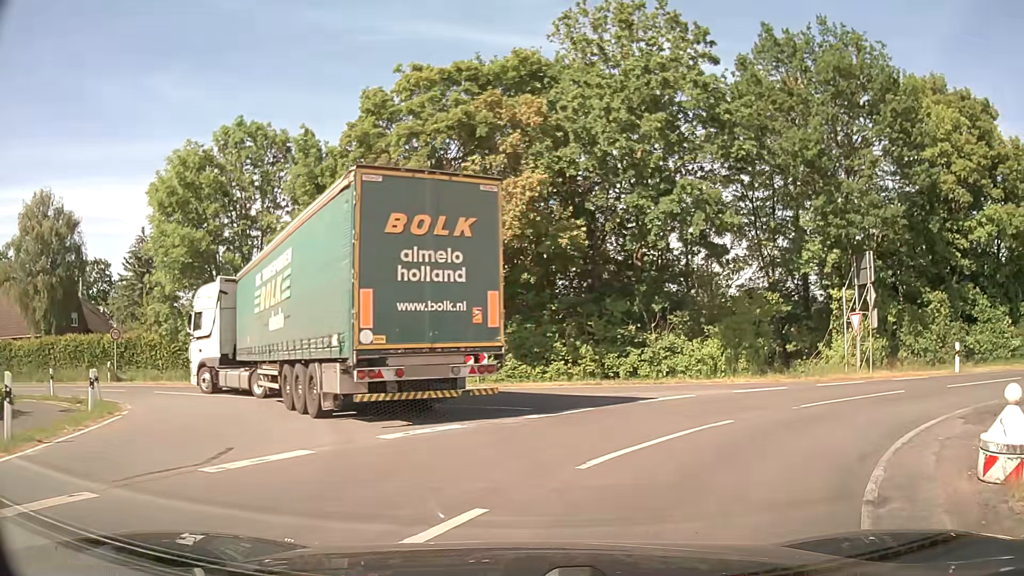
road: secondary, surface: asphalt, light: Day
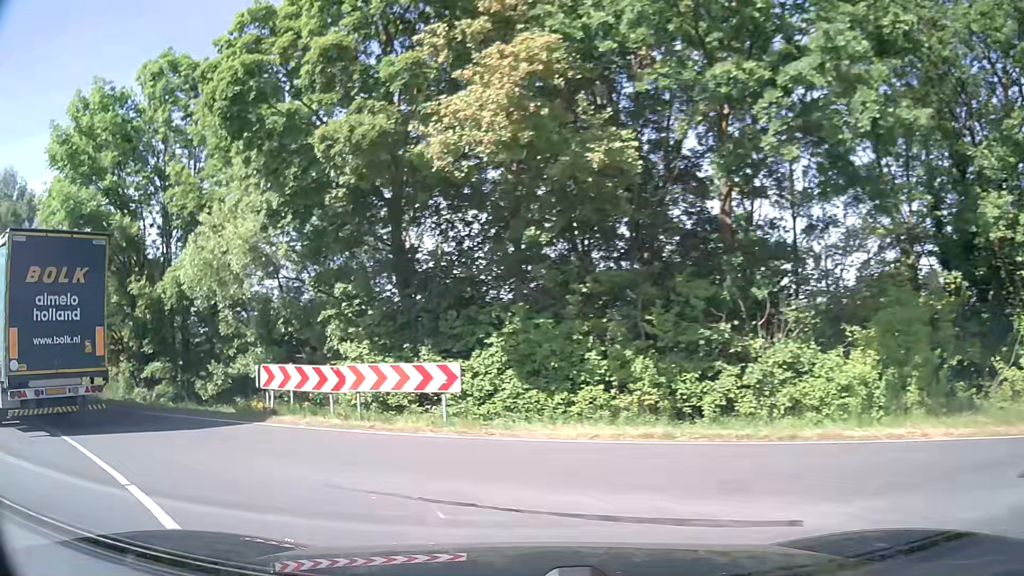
(+0.8, +10.7) m; -6°
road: tertiary
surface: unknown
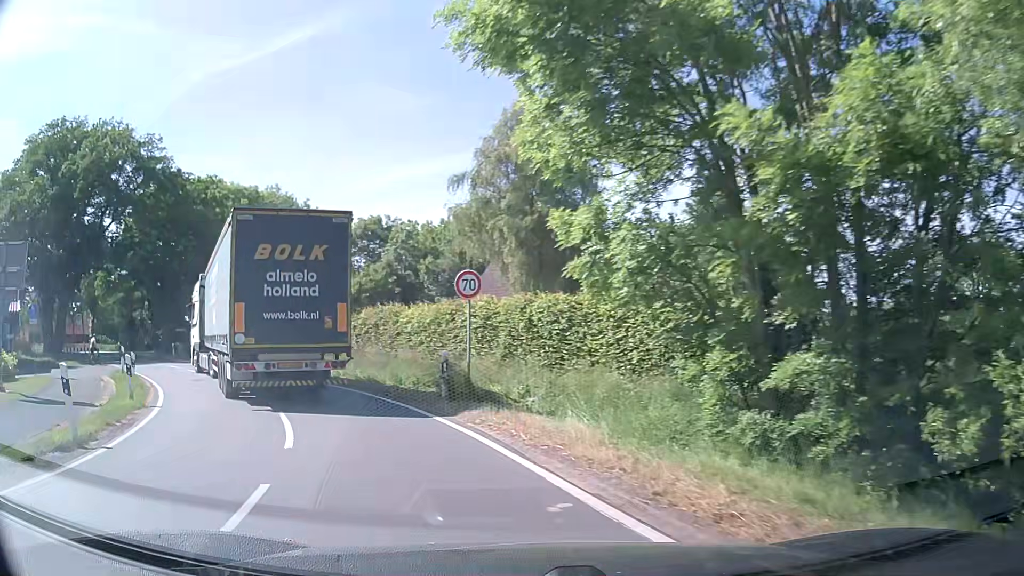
(-6.7, +12.8) m; -51°
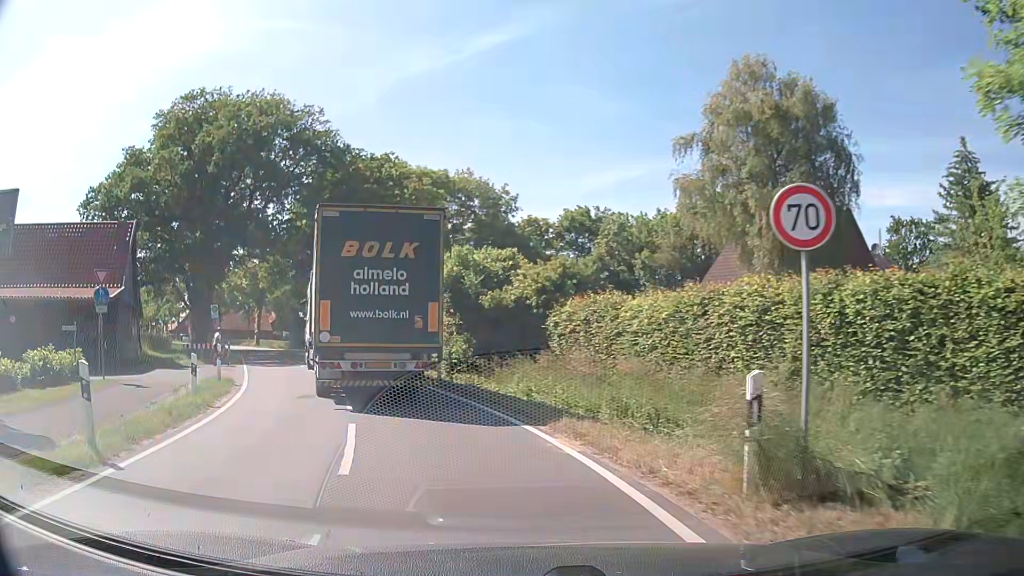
(-1.2, +8.3) m; -17°
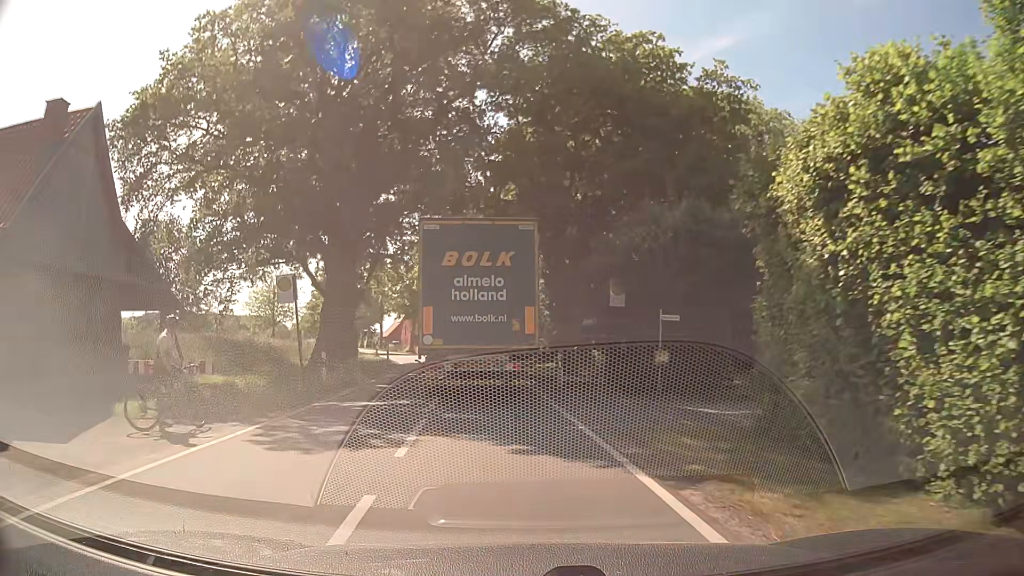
(-5.4, +23.1) m; -21°
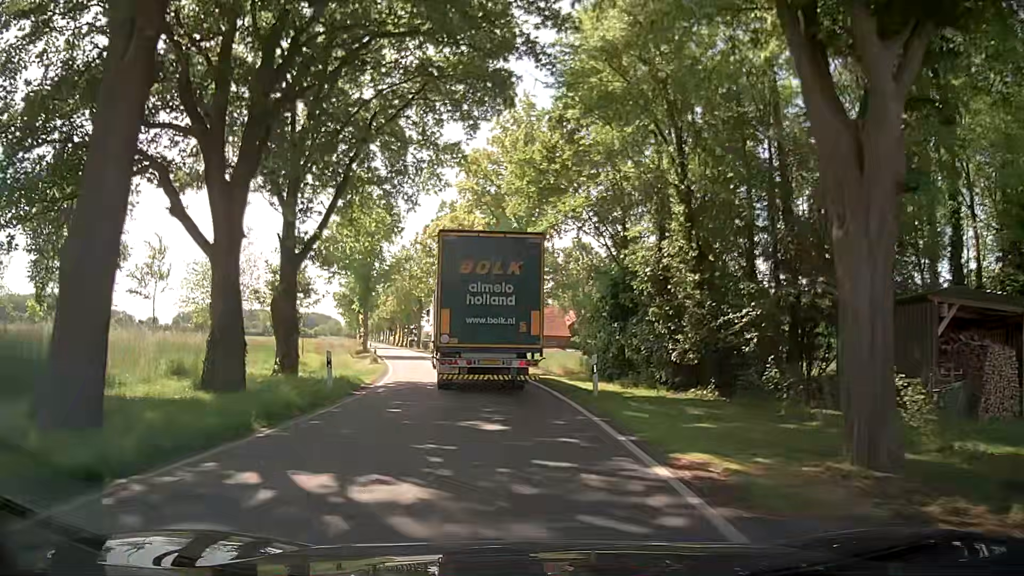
(-1.4, +22.6) m; -6°
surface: asphalt
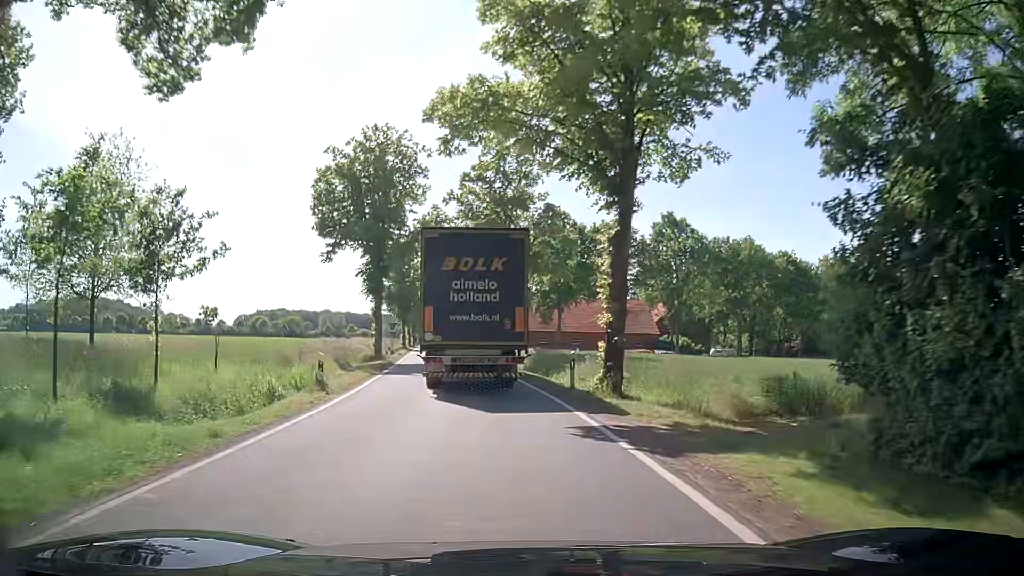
(-0.7, +19.3) m; -5°
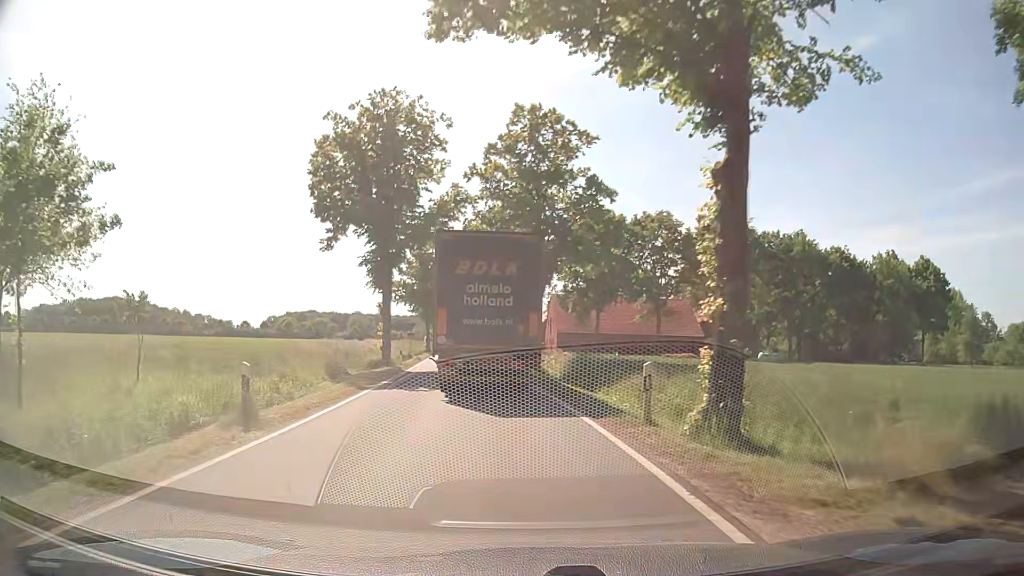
(-0.2, +6.8) m; -2°
